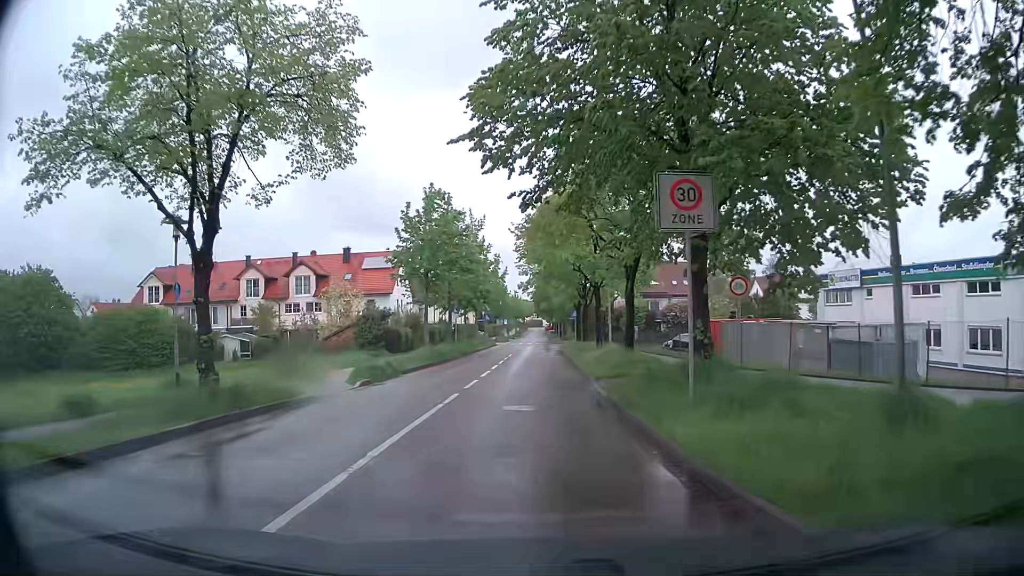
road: residential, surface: asphalt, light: Day
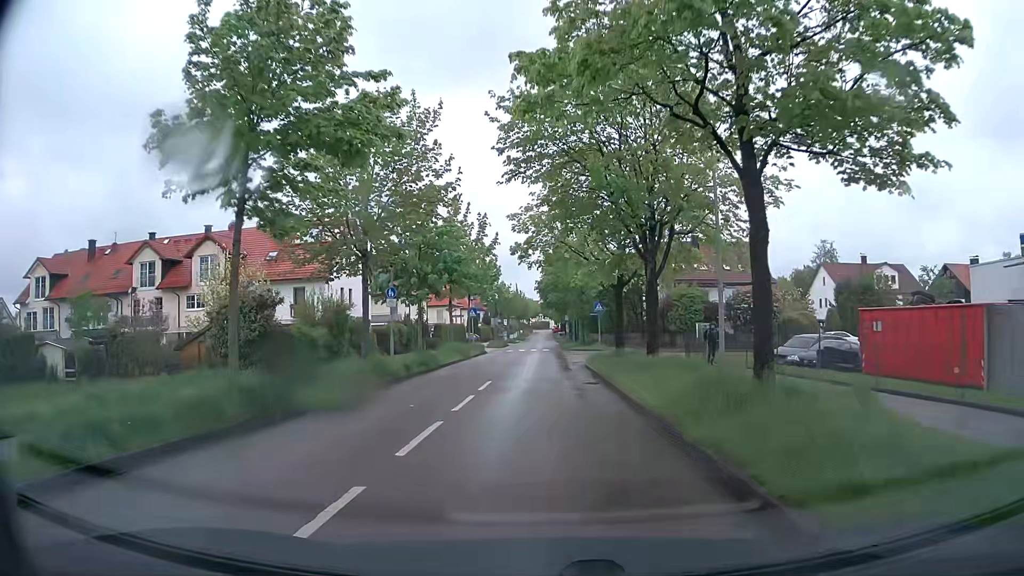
(-0.2, +23.2) m; -1°
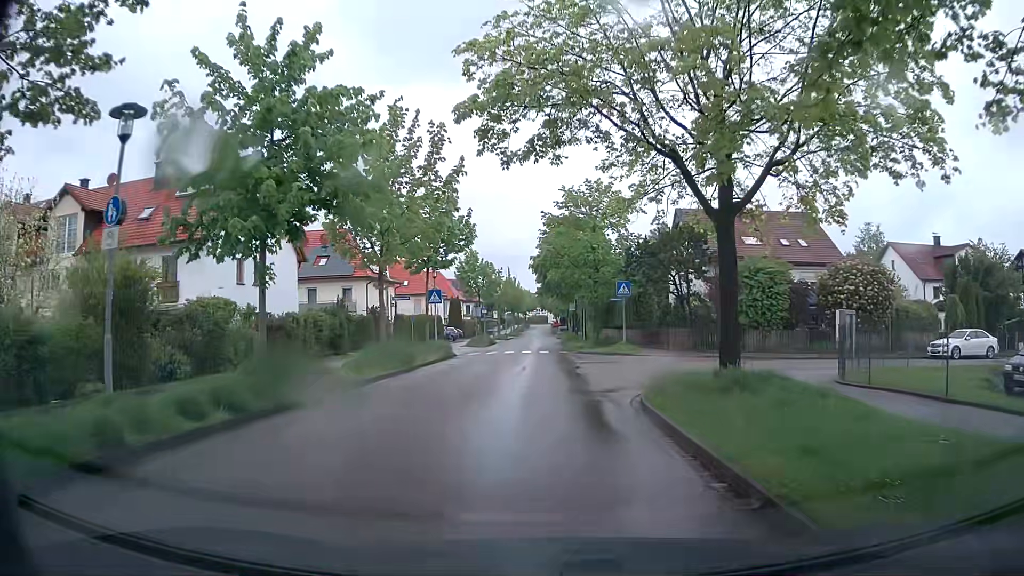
(+0.2, +17.4) m; +1°
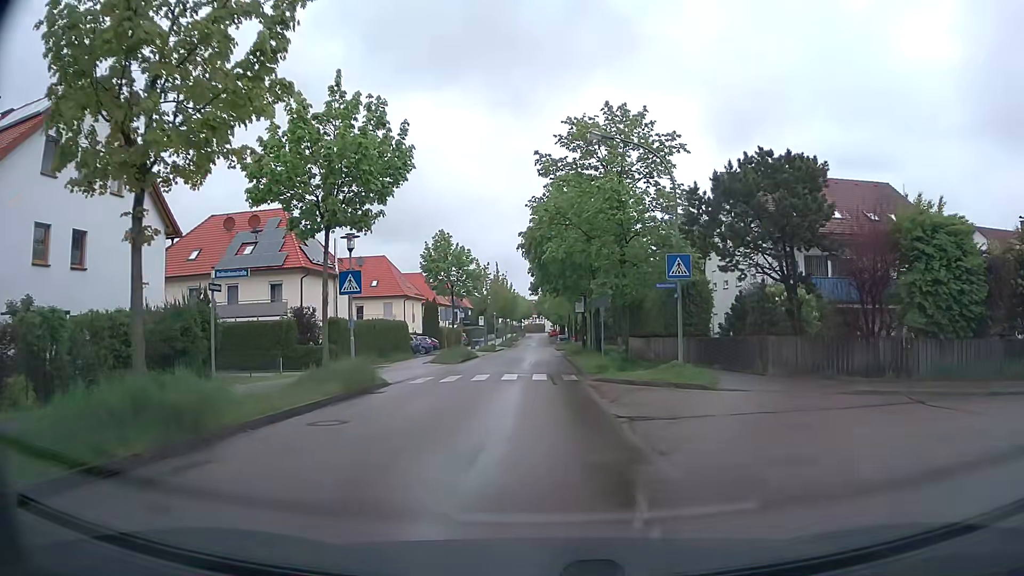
(0.0, +15.4) m; +1°
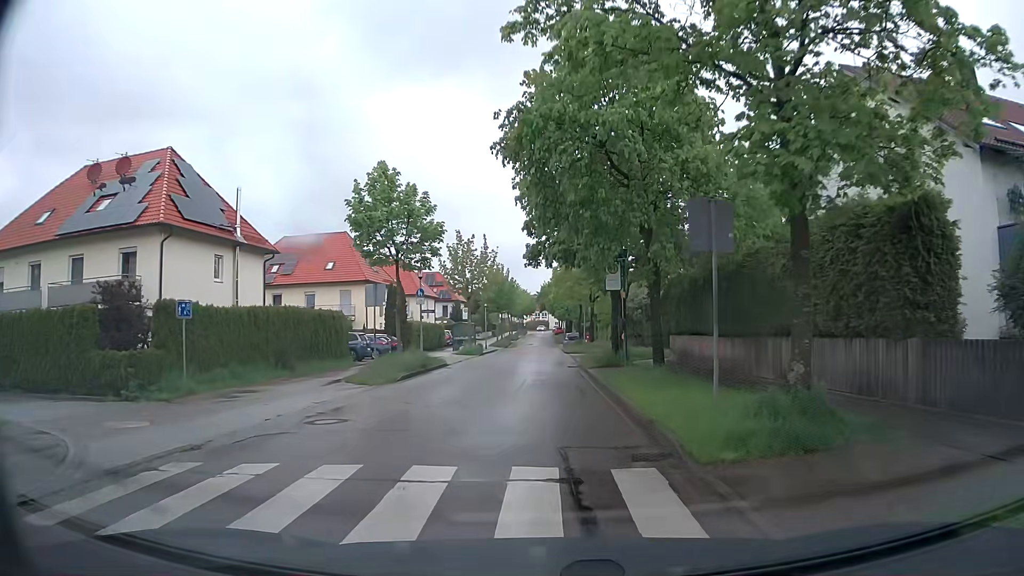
(-0.2, +17.7) m; -1°
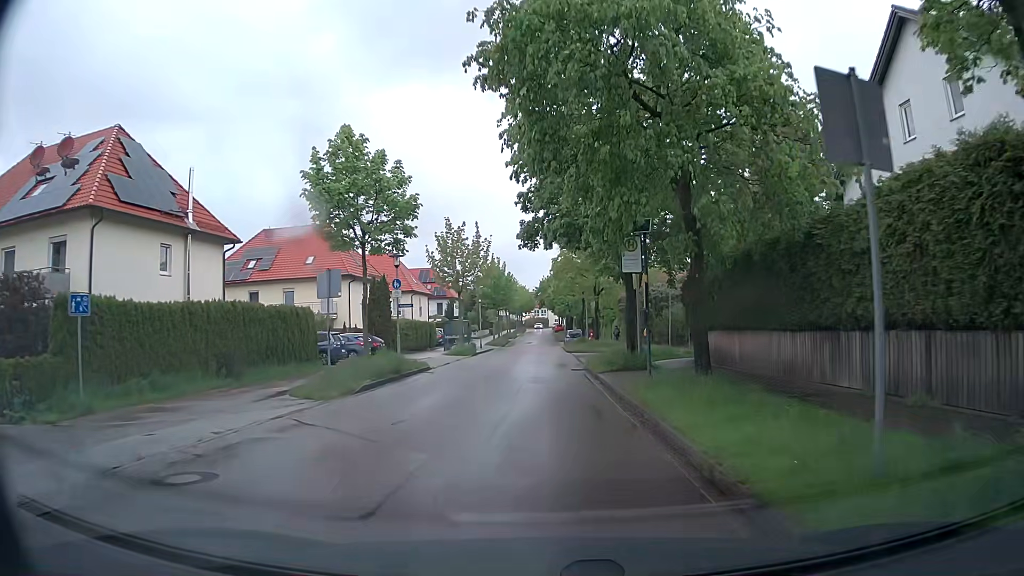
(0.0, +4.9) m; +1°
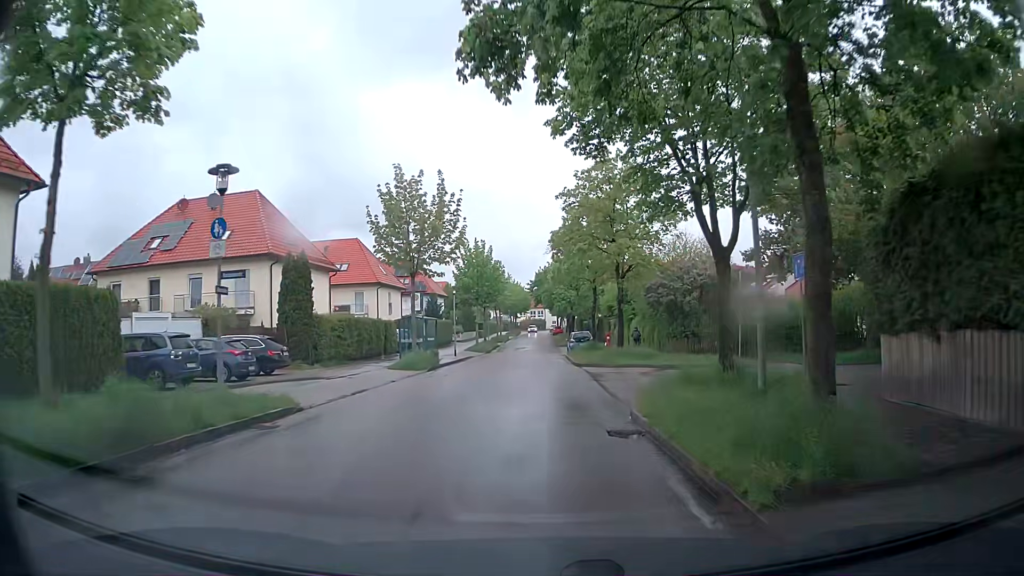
(-0.1, +15.1) m; 0°
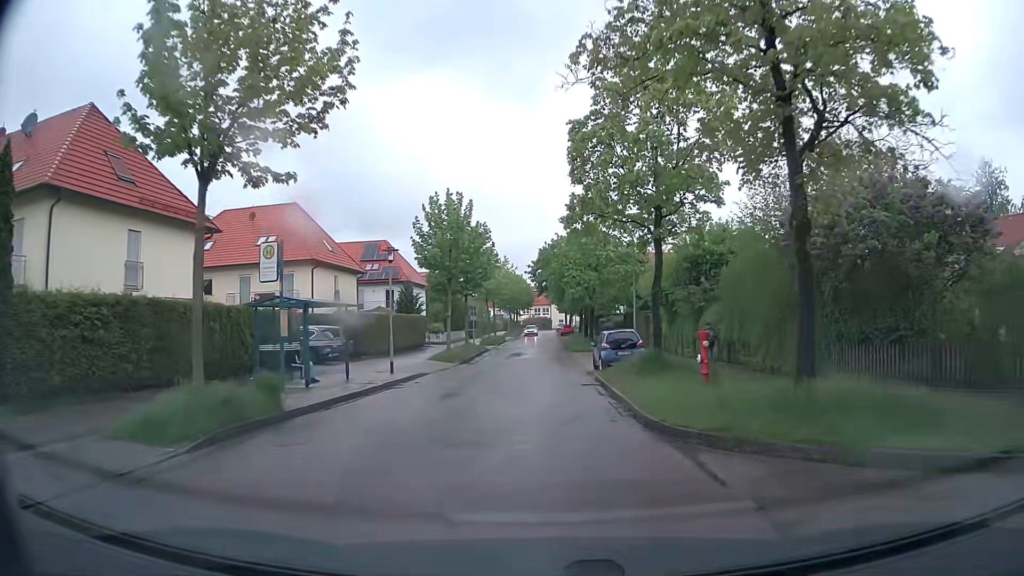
(-0.1, +19.7) m; 0°
(0, +10) (0, +20) (0, +30) (0, +40) (0, +50) (0, +60) (0, +70) (0, +80) (0, +90) (0, +100) m
